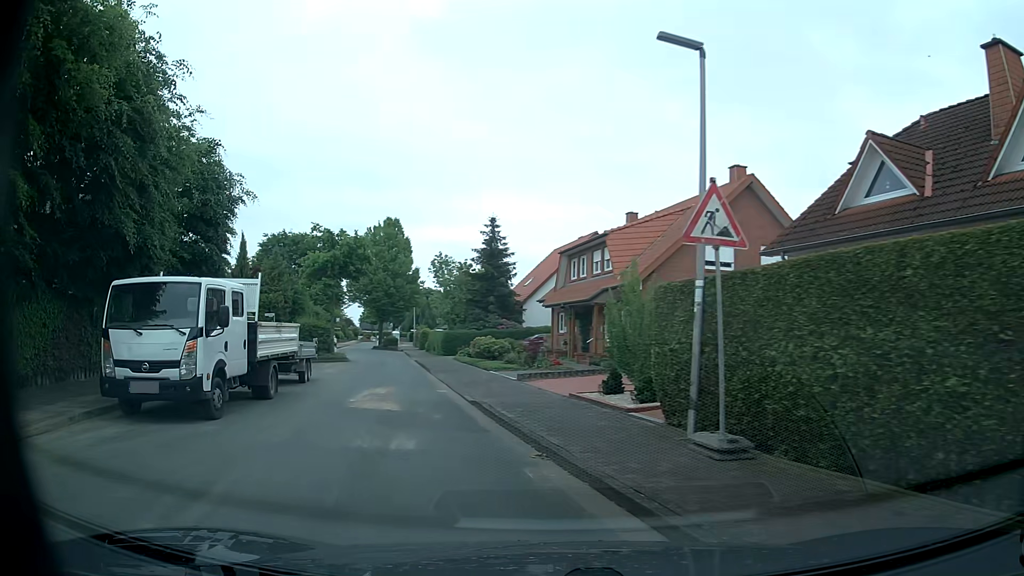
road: residential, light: Day
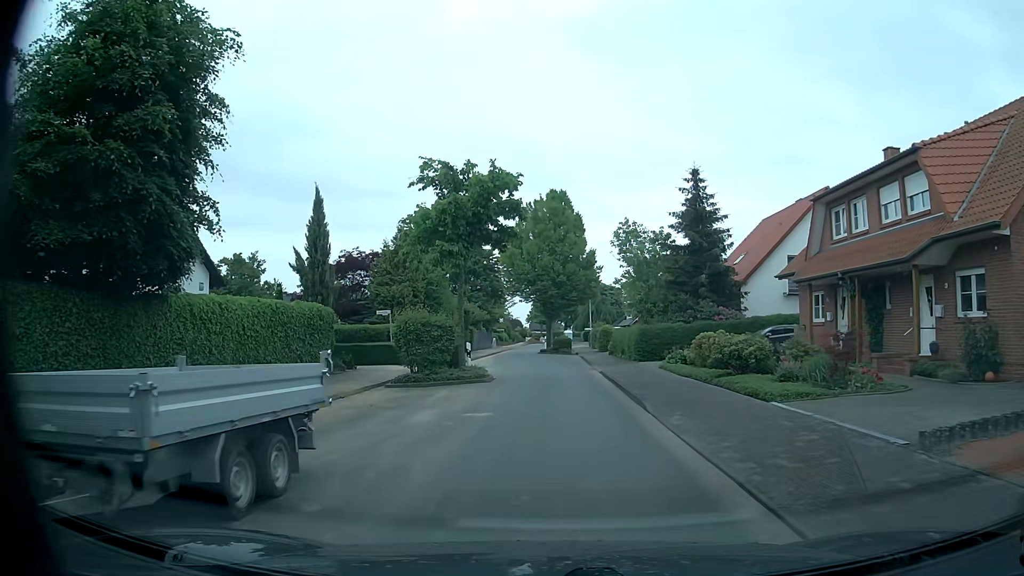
(-3.0, +13.5) m; -17°
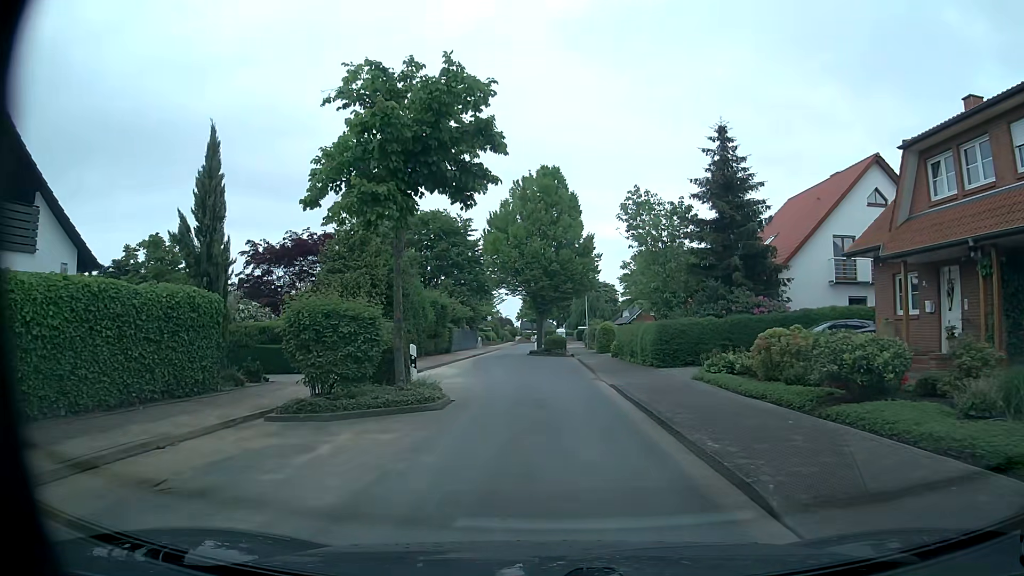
(+0.1, +7.7) m; +1°
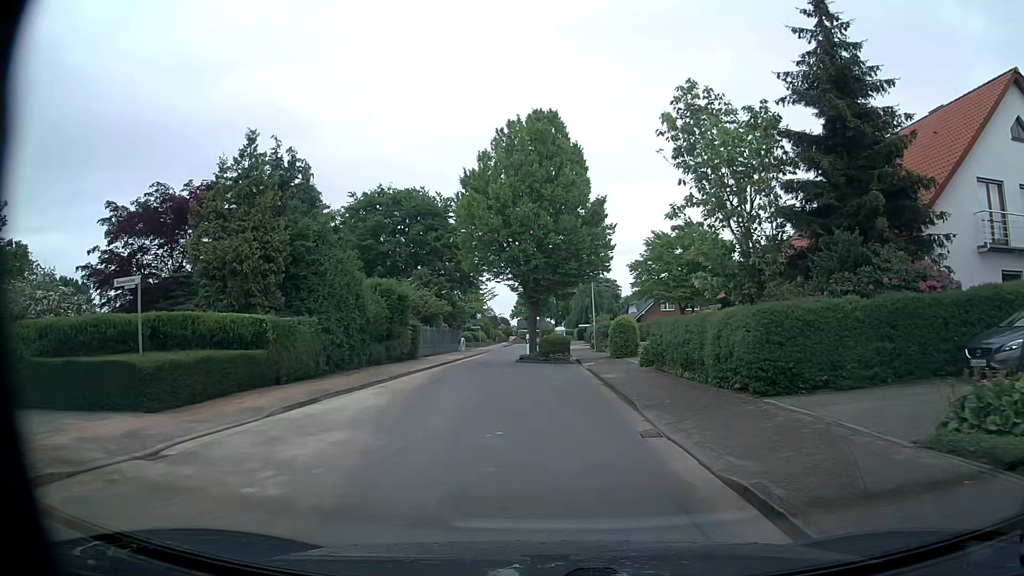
(0.0, +12.3) m; 0°
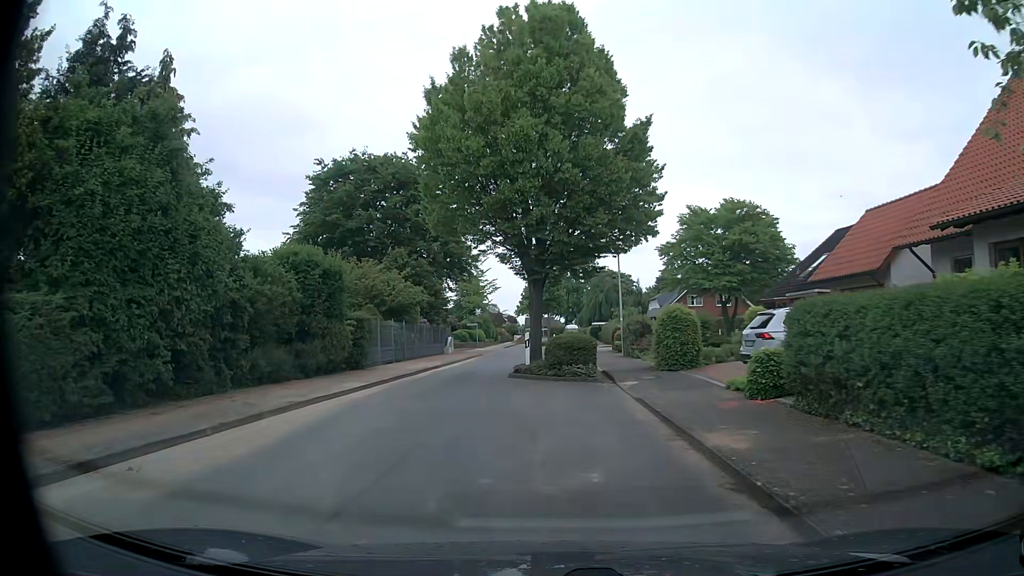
(-0.1, +12.4) m; -2°
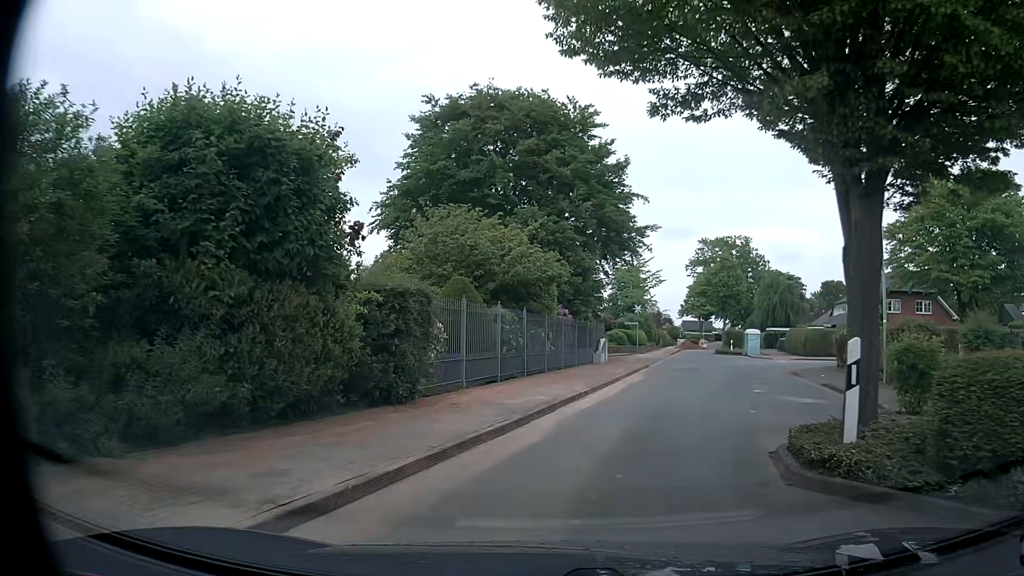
(-1.5, +14.2) m; -12°
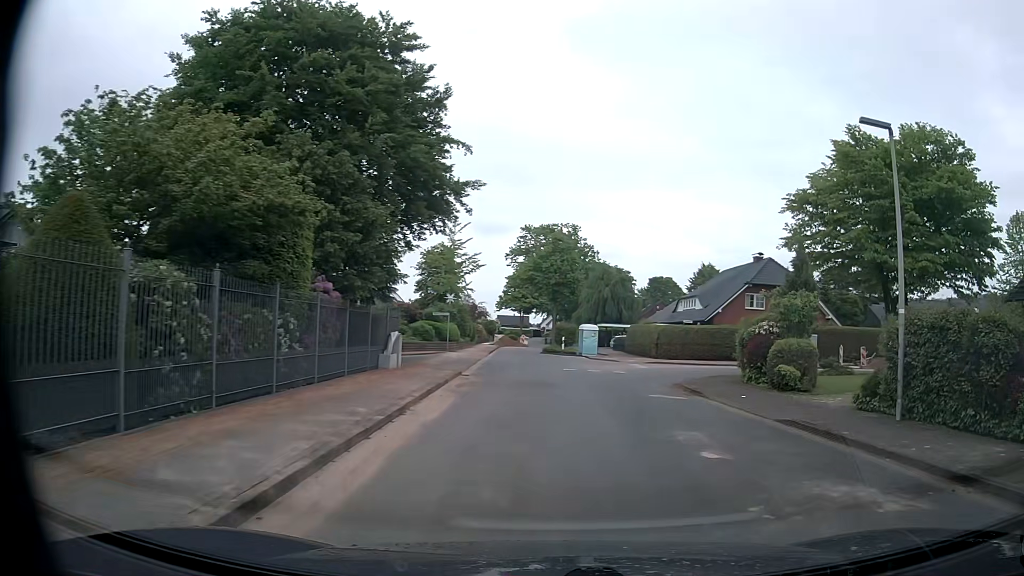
(+0.9, +10.2) m; +15°
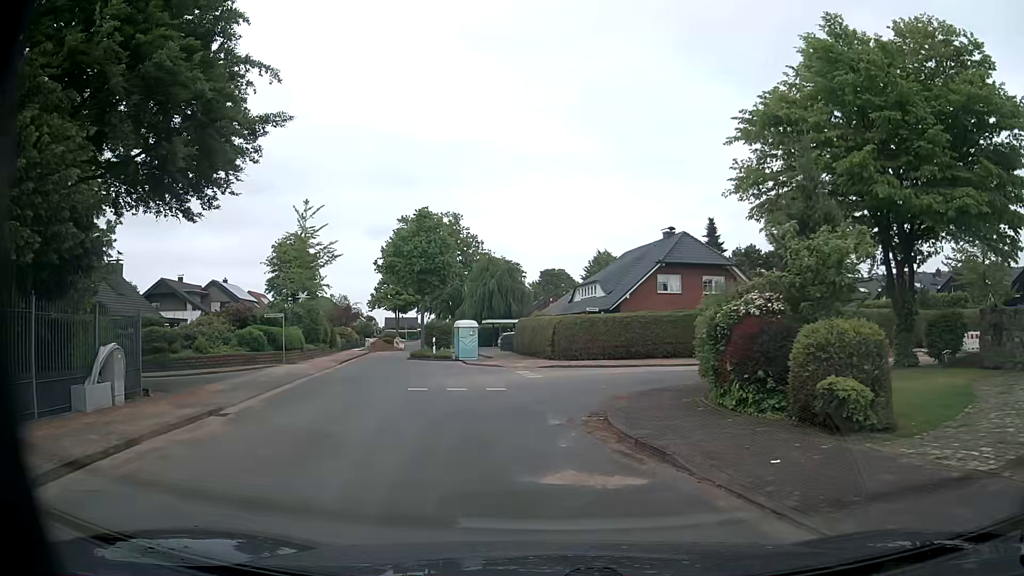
(+1.3, +10.1) m; +8°
